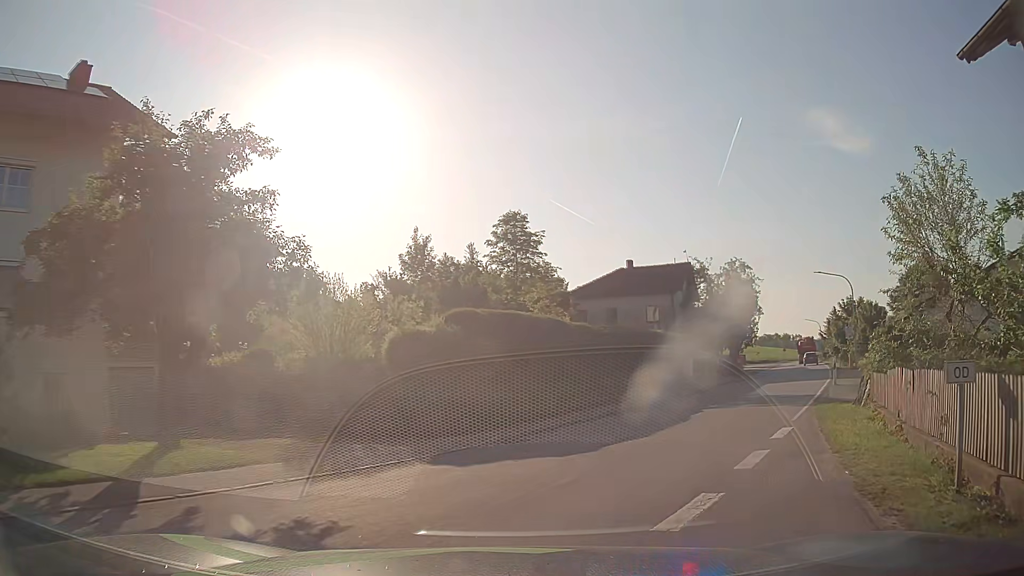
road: tertiary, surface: asphalt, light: Day
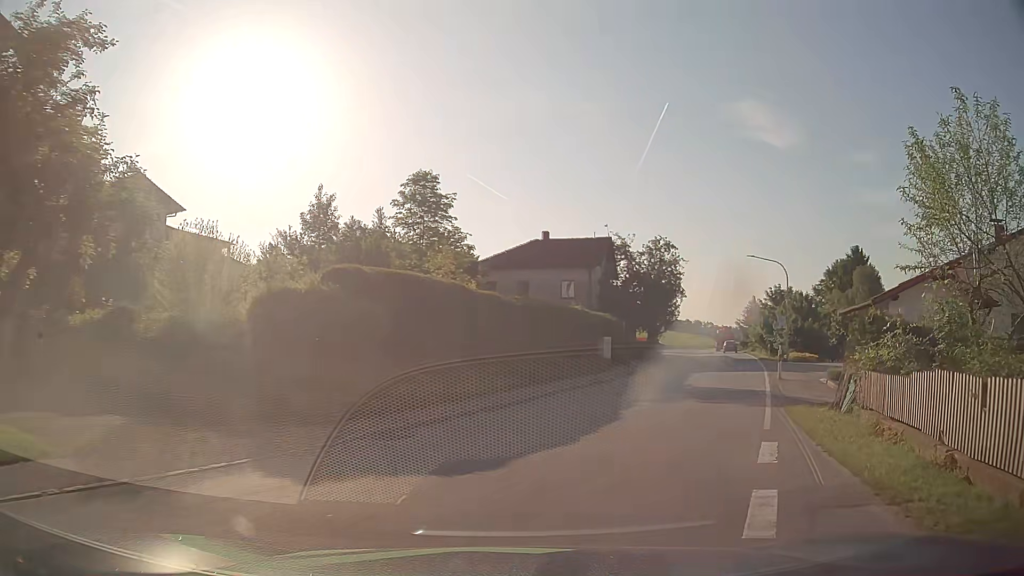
(+0.3, +3.7) m; +9°
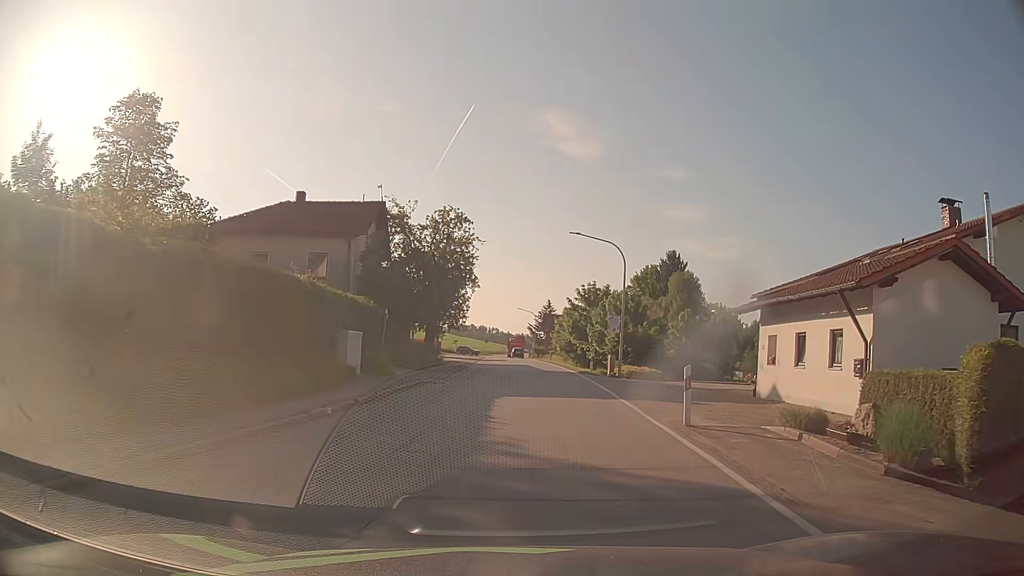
(+2.7, +13.2) m; +19°
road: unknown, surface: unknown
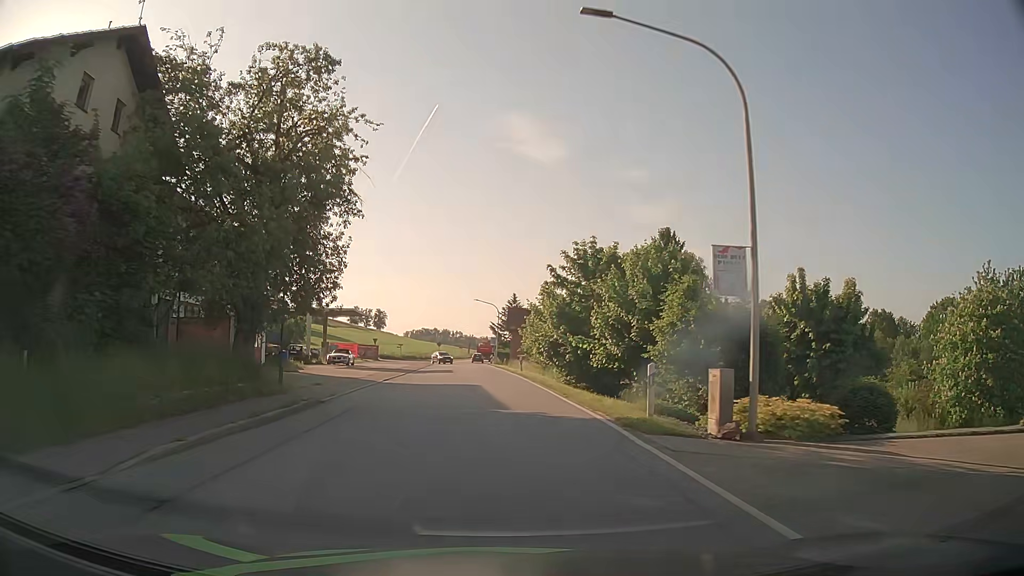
(+1.1, +24.7) m; +3°
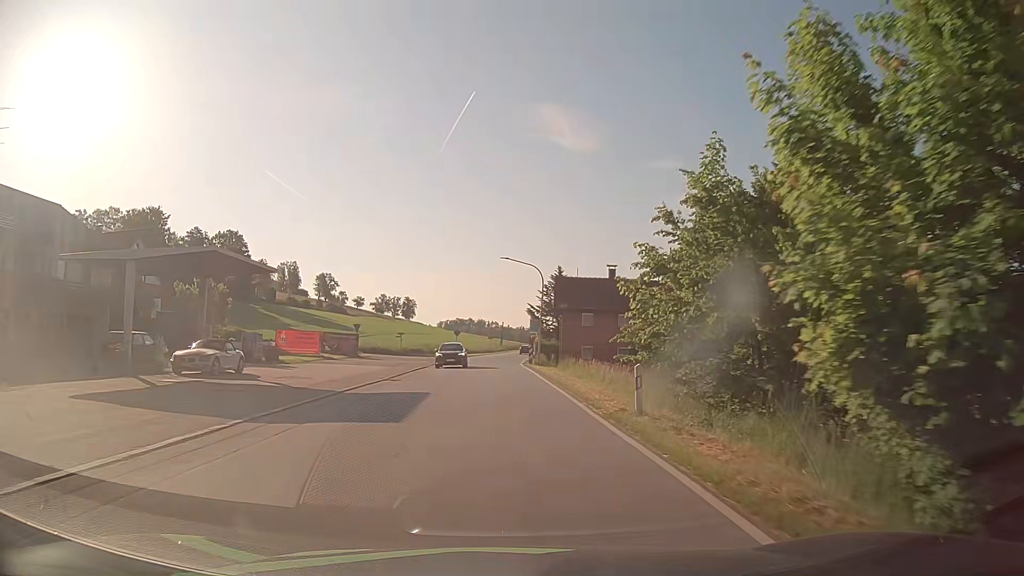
(-0.7, +30.2) m; -3°
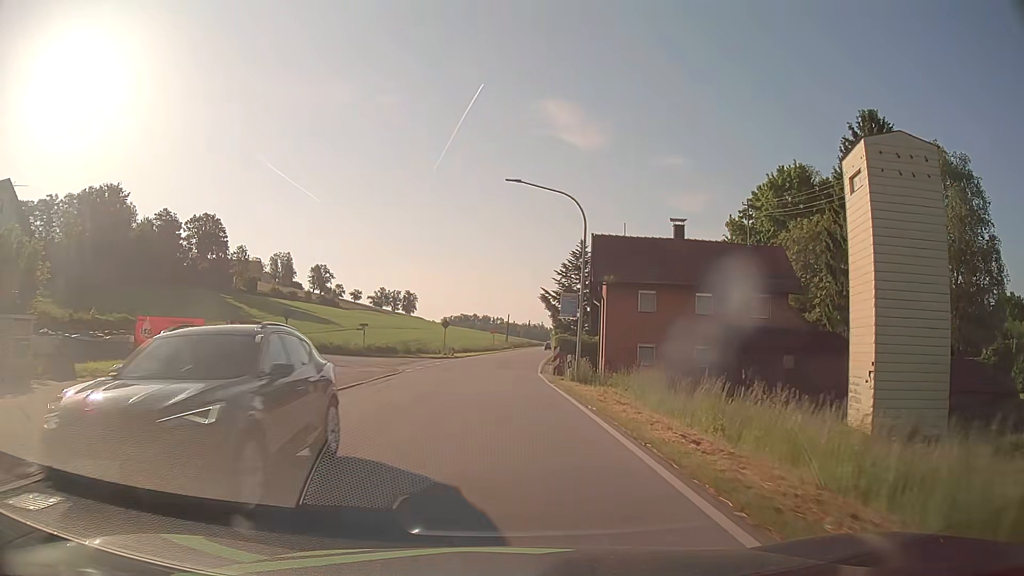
(-0.2, +21.3) m; 0°
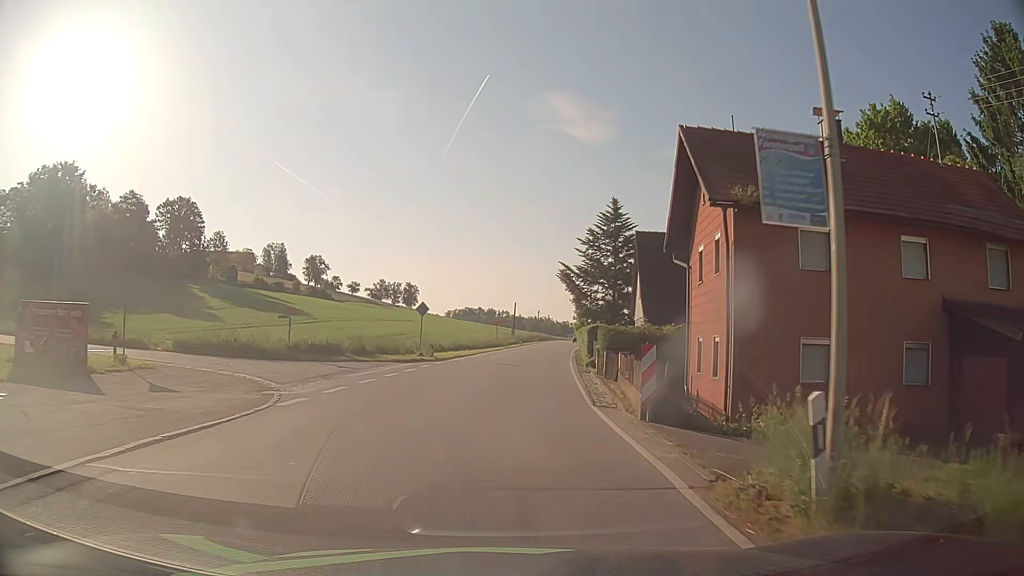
(-0.1, +18.6) m; -1°
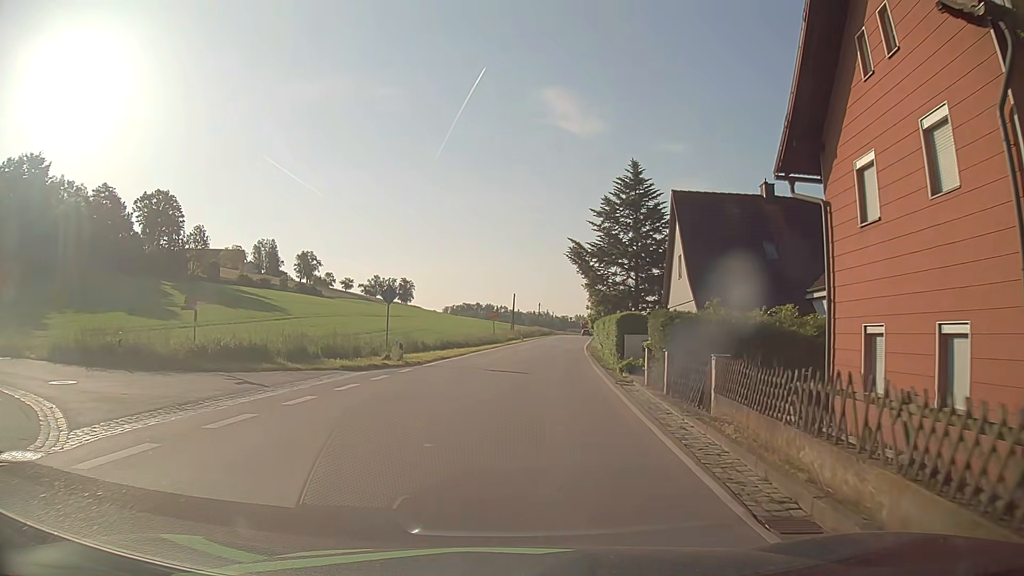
(0.0, +9.8) m; +1°
